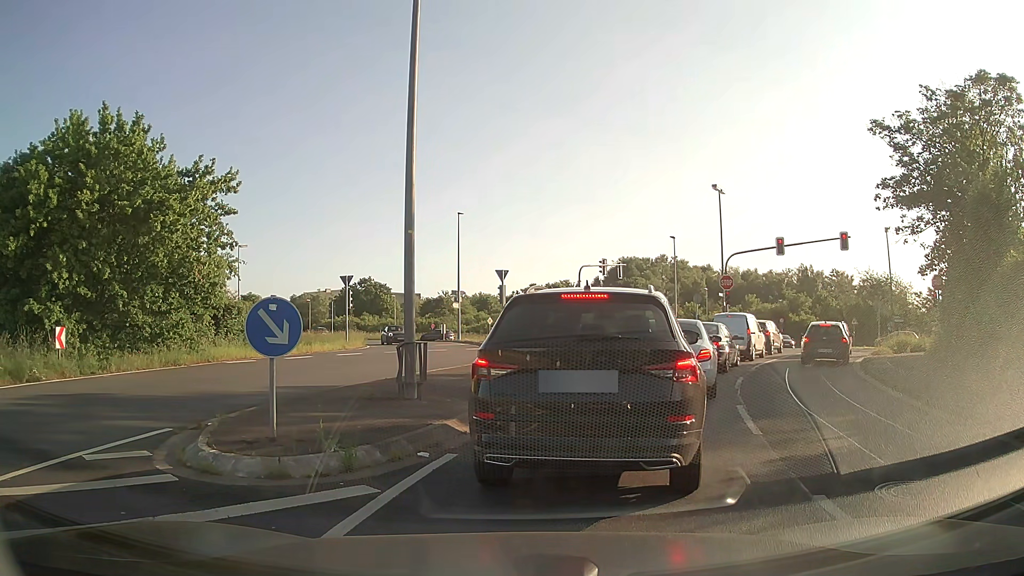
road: unclassified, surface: asphalt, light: Day
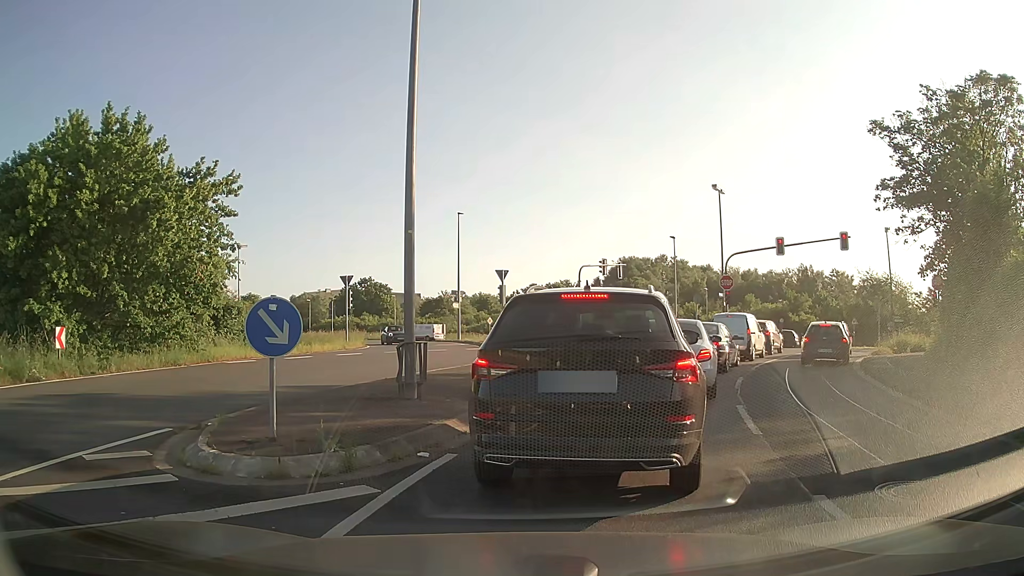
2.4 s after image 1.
(0.0, 0.0) m; 0°
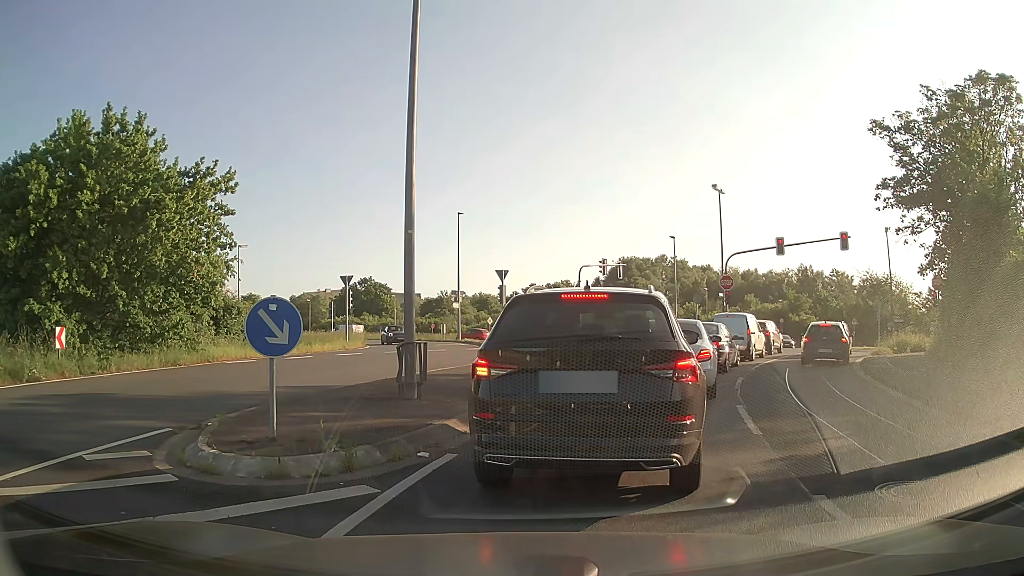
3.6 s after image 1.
(0.0, 0.0) m; 0°
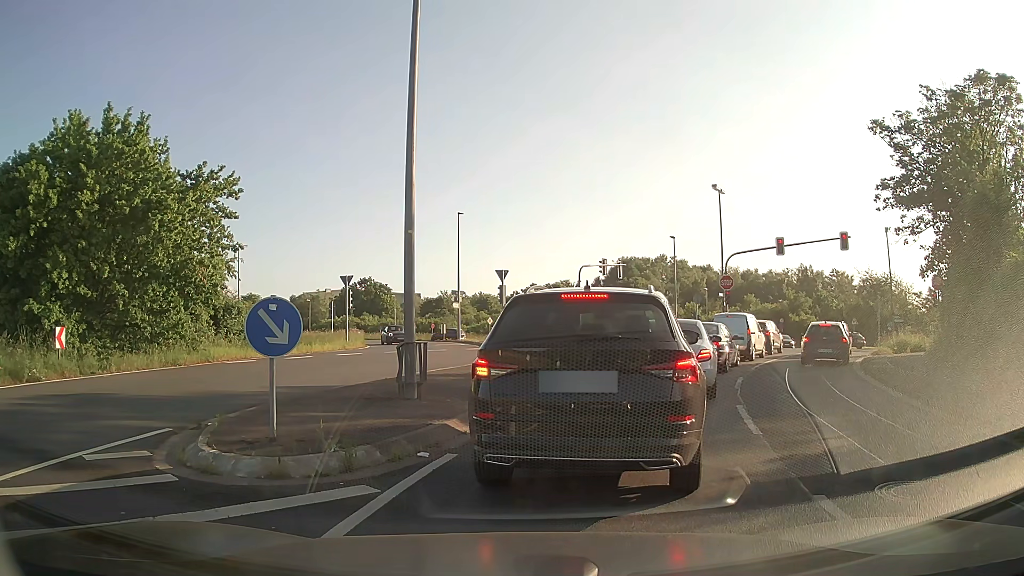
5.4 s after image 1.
(0.0, 0.0) m; 0°
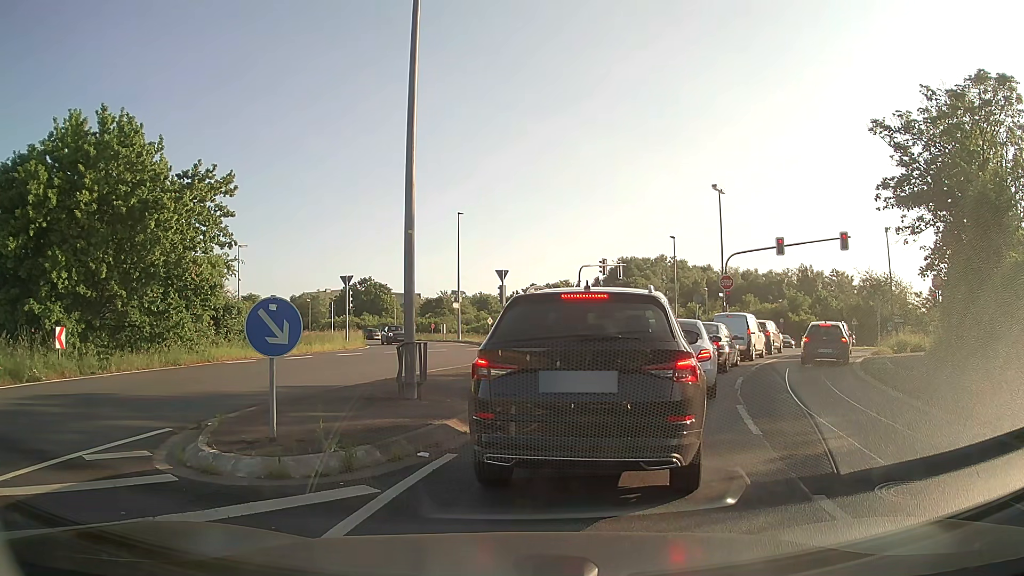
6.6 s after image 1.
(0.0, 0.0) m; 0°
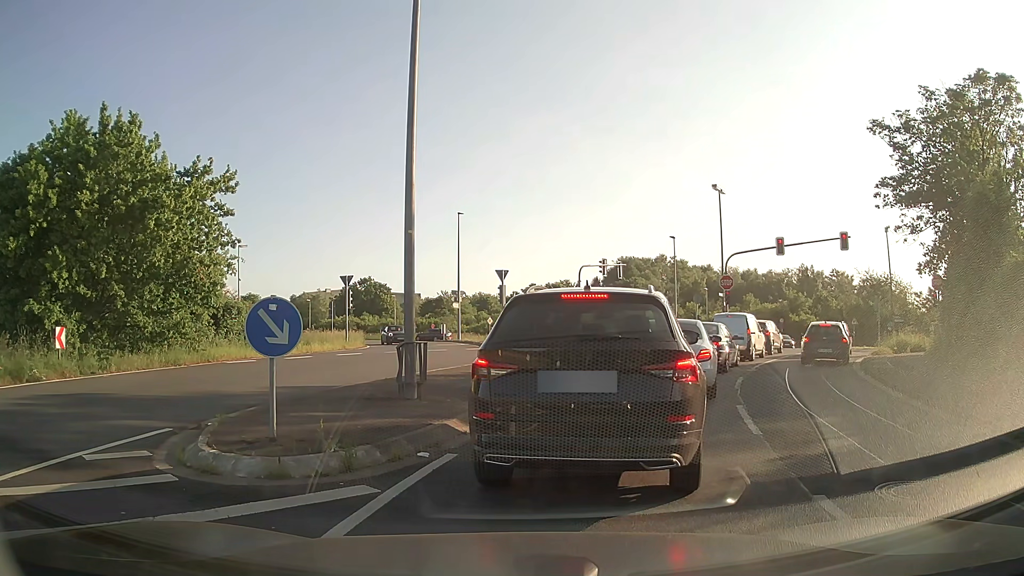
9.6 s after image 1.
(0.0, 0.0) m; 0°
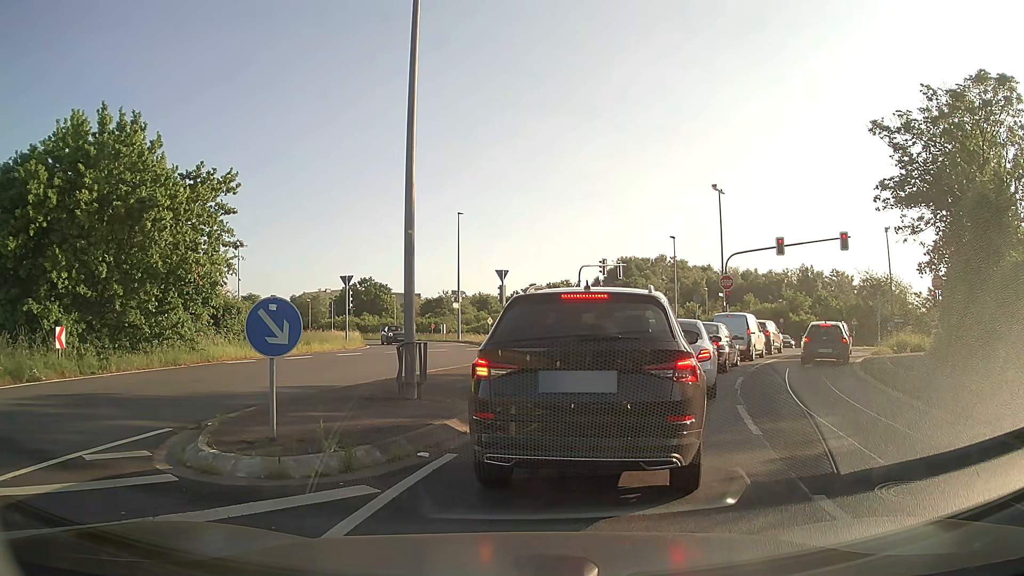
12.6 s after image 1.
(0.0, 0.0) m; 0°
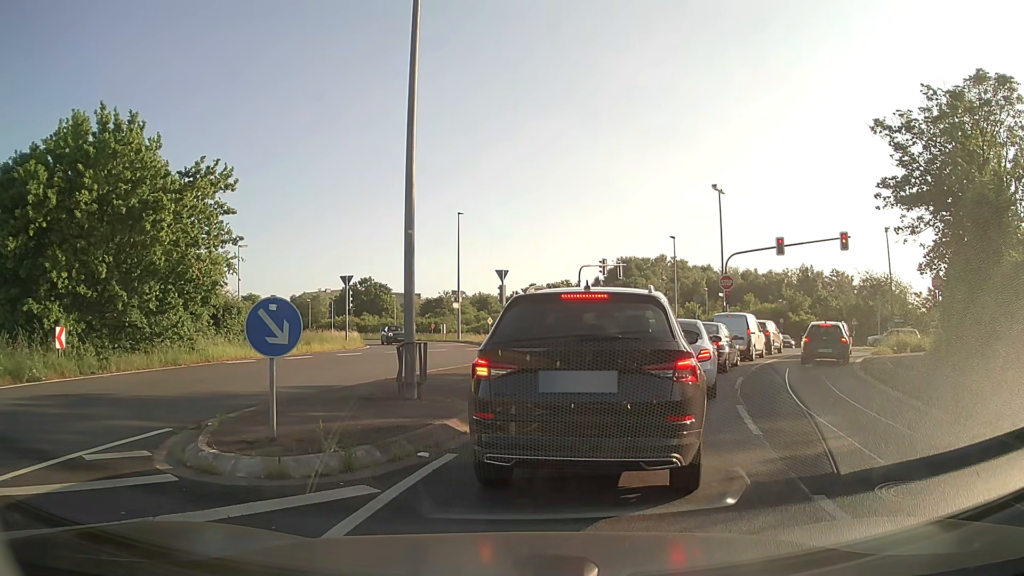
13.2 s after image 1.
(0.0, 0.0) m; 0°
